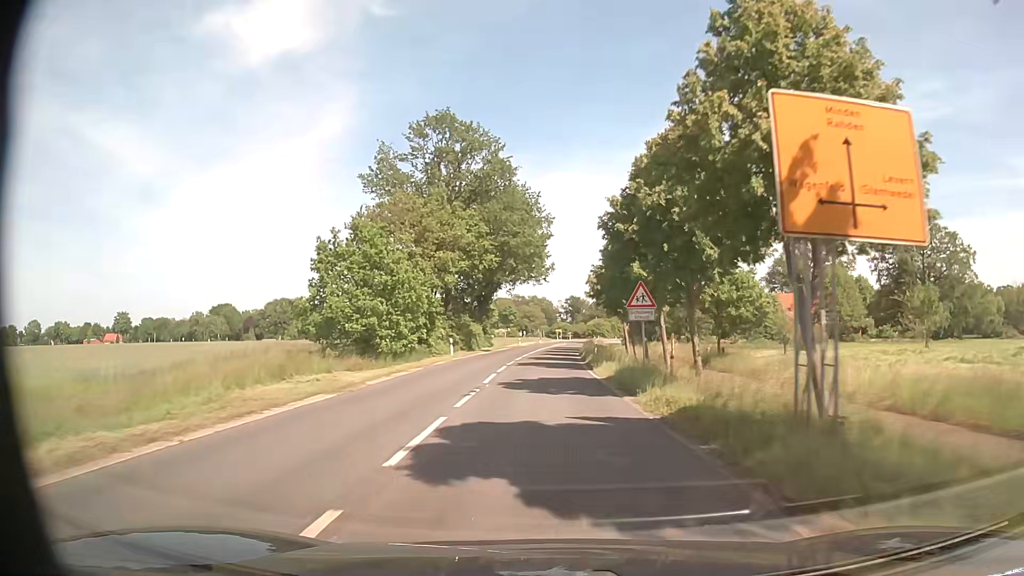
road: secondary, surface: asphalt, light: Day
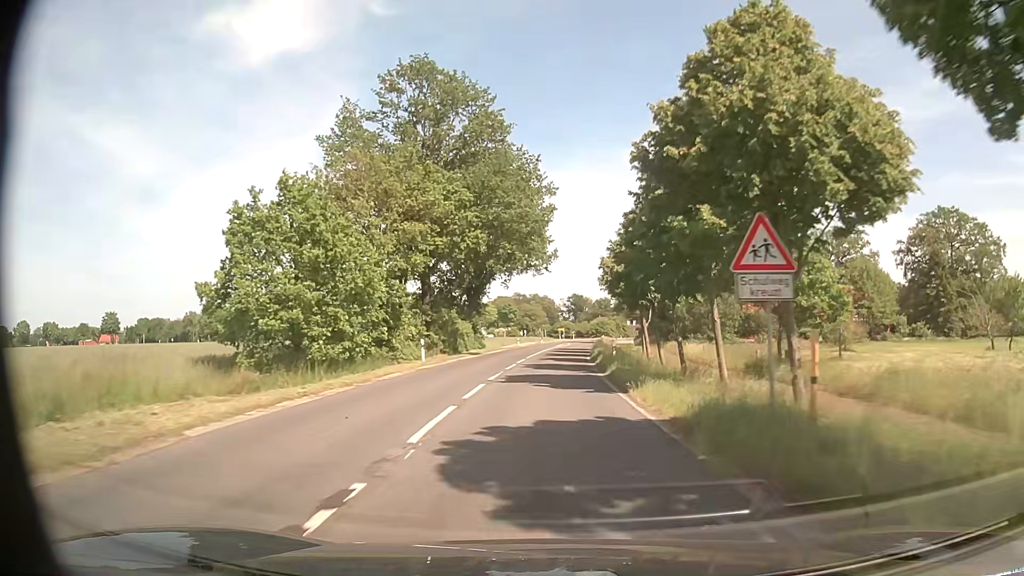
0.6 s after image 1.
(+0.1, +10.7) m; 0°
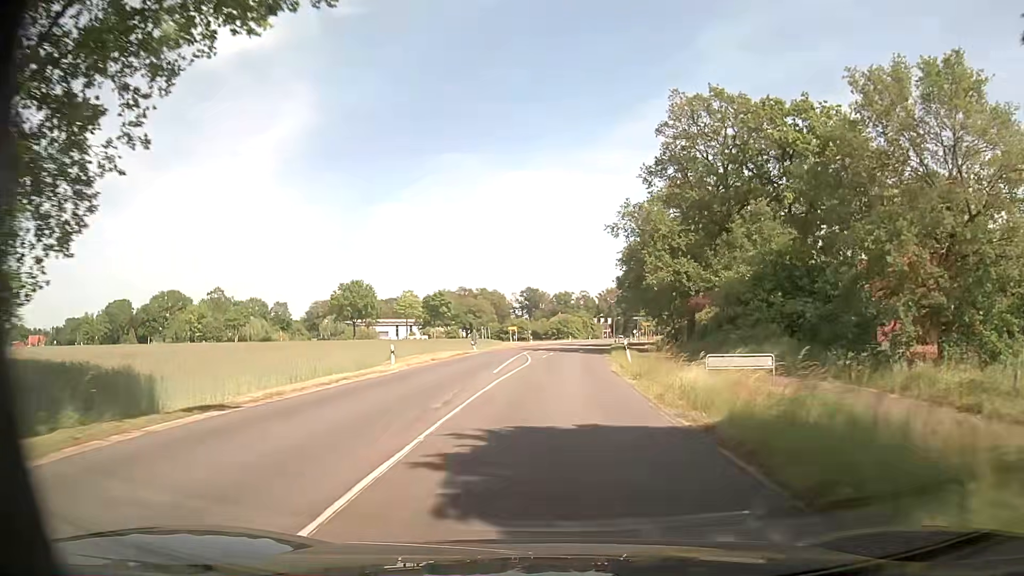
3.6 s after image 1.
(+0.8, +53.2) m; +3°
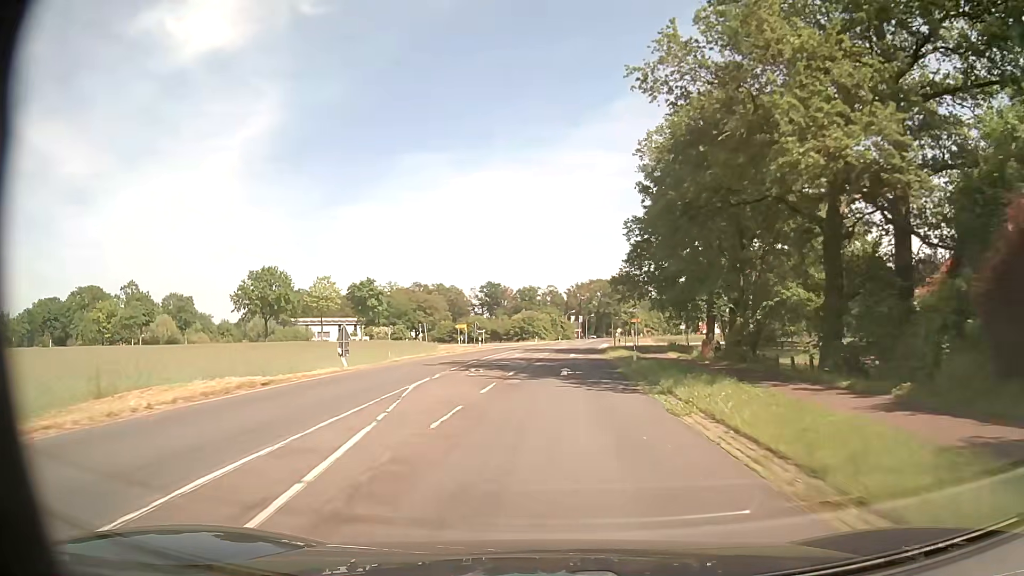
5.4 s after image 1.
(+0.9, +31.7) m; +3°
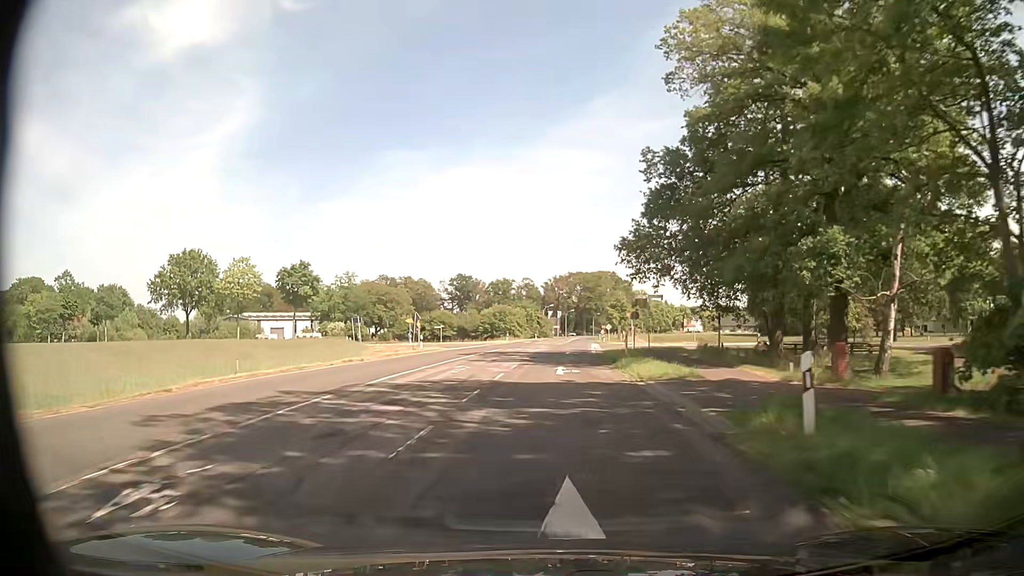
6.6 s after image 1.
(+0.3, +20.9) m; +1°
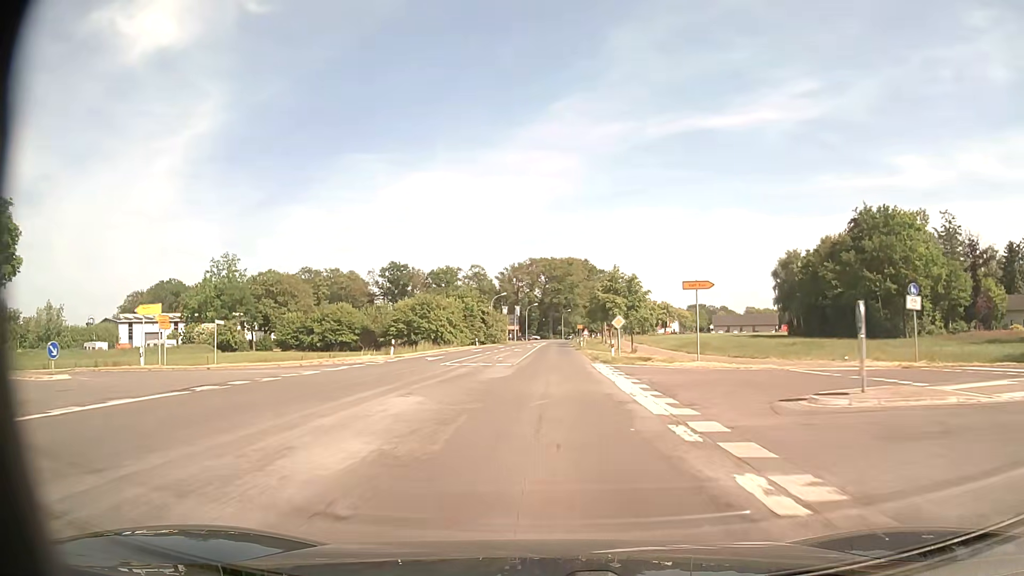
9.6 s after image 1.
(+2.3, +51.5) m; +4°
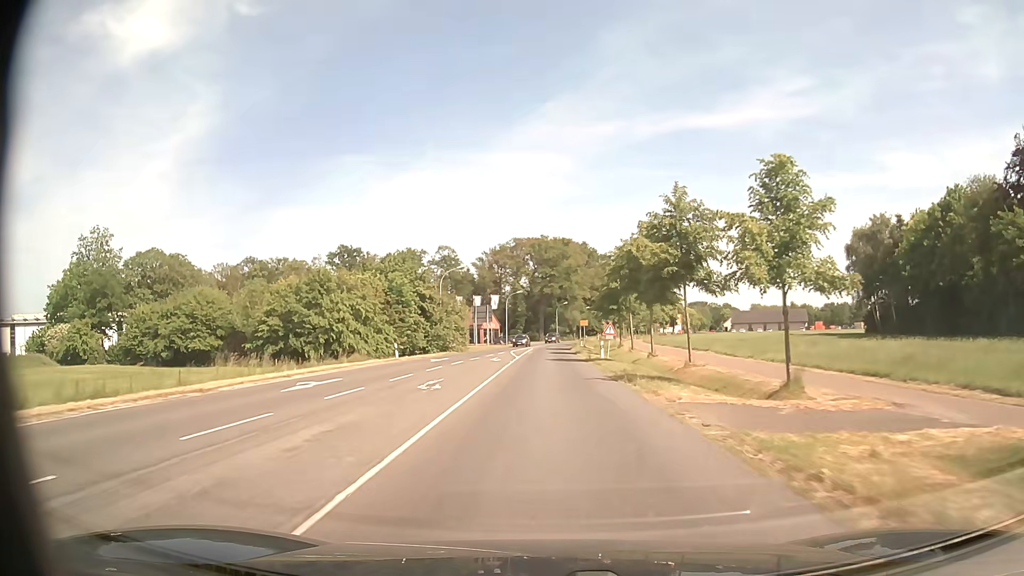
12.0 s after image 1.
(+0.4, +40.1) m; +1°
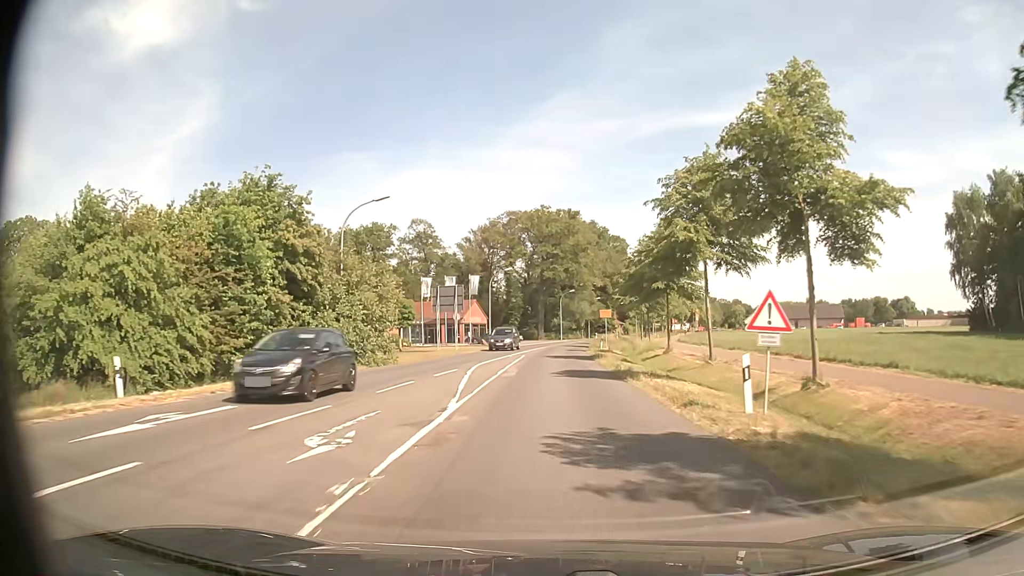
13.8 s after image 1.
(0.0, +28.7) m; 0°
